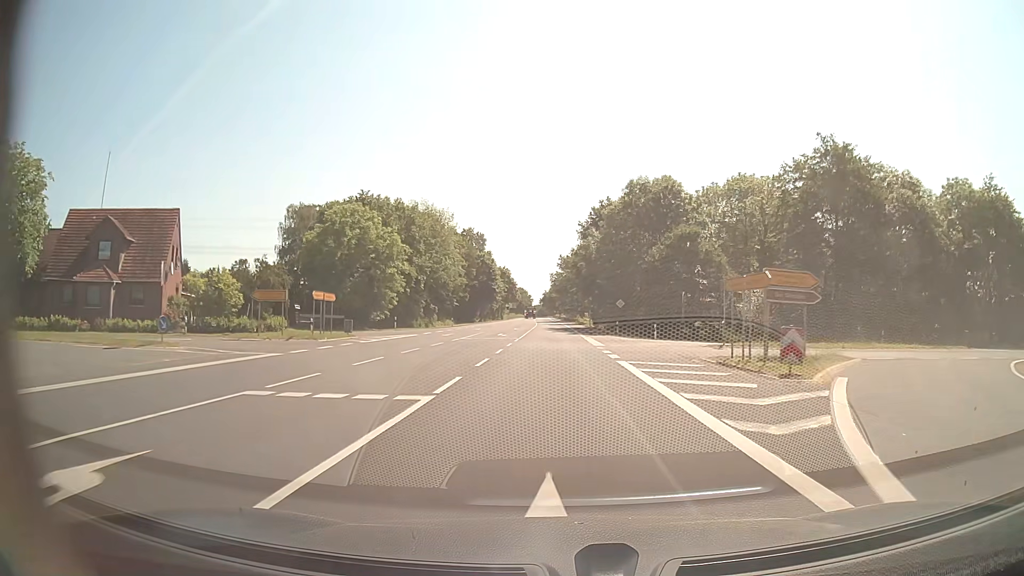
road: secondary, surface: asphalt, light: Day
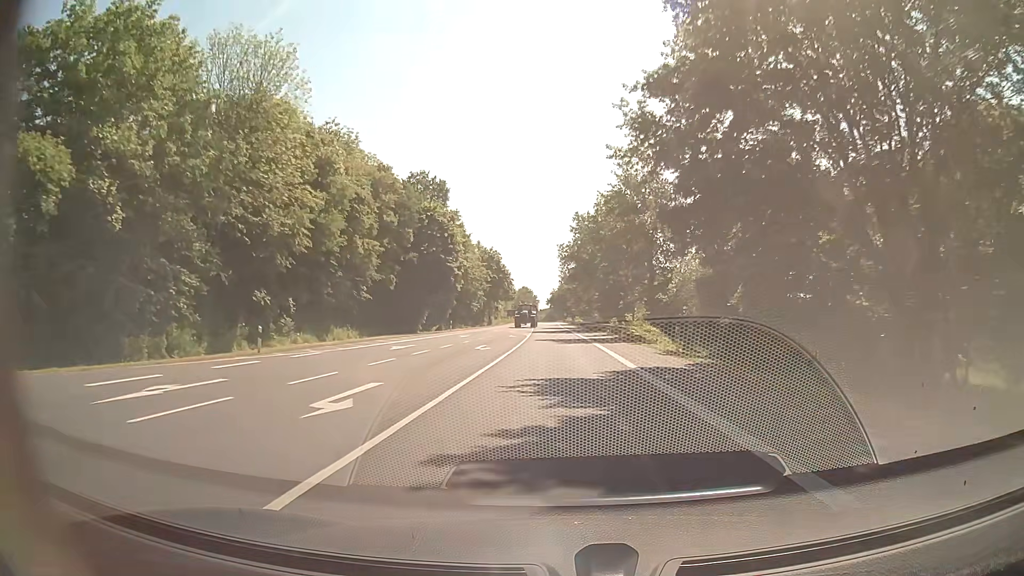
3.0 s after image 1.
(-0.5, +57.1) m; -1°
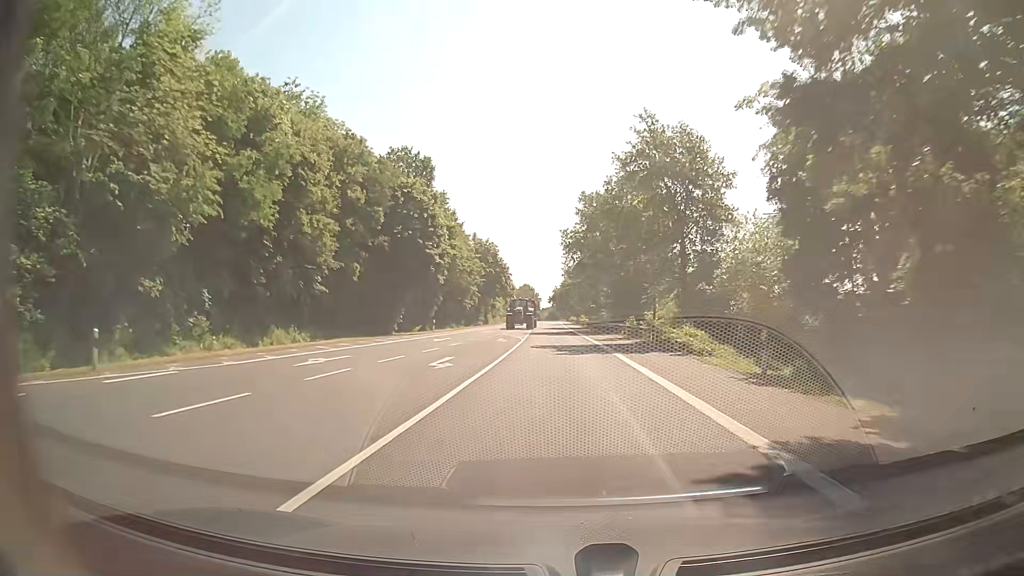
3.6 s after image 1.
(0.0, +11.4) m; 0°
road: tertiary
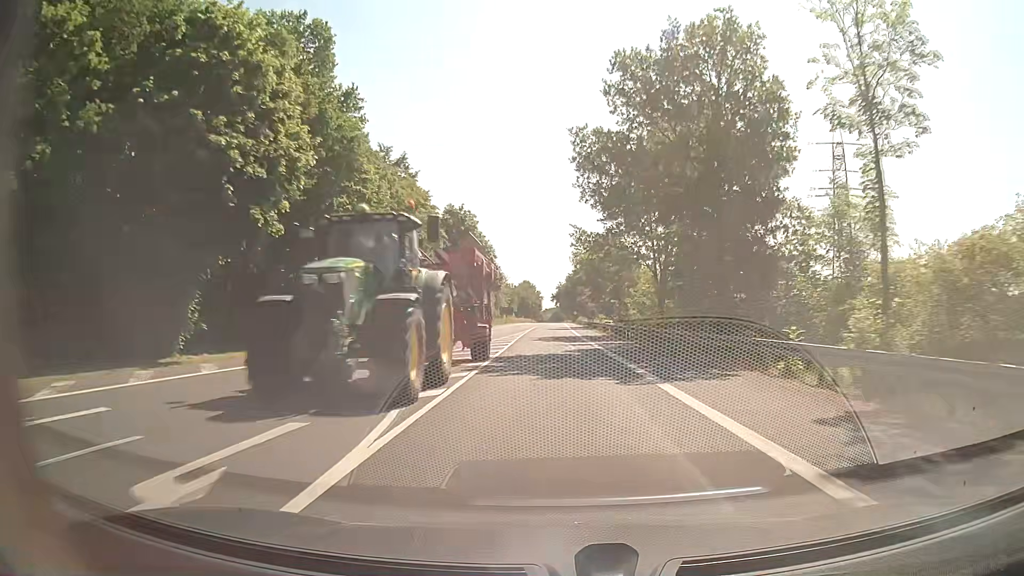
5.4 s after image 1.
(0.0, +34.3) m; 0°
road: secondary
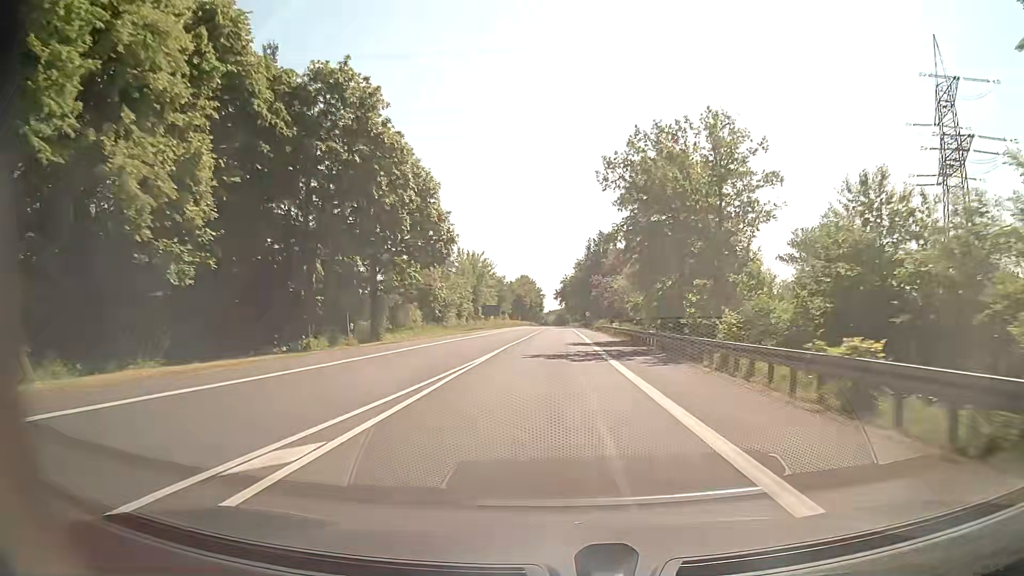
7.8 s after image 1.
(-0.4, +45.7) m; -1°
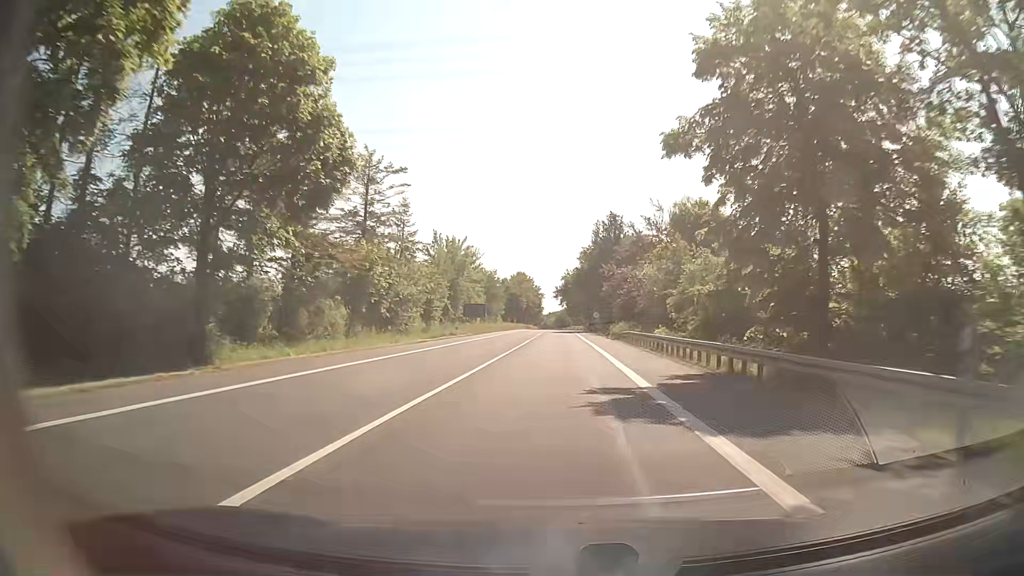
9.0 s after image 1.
(0.0, +22.9) m; 0°
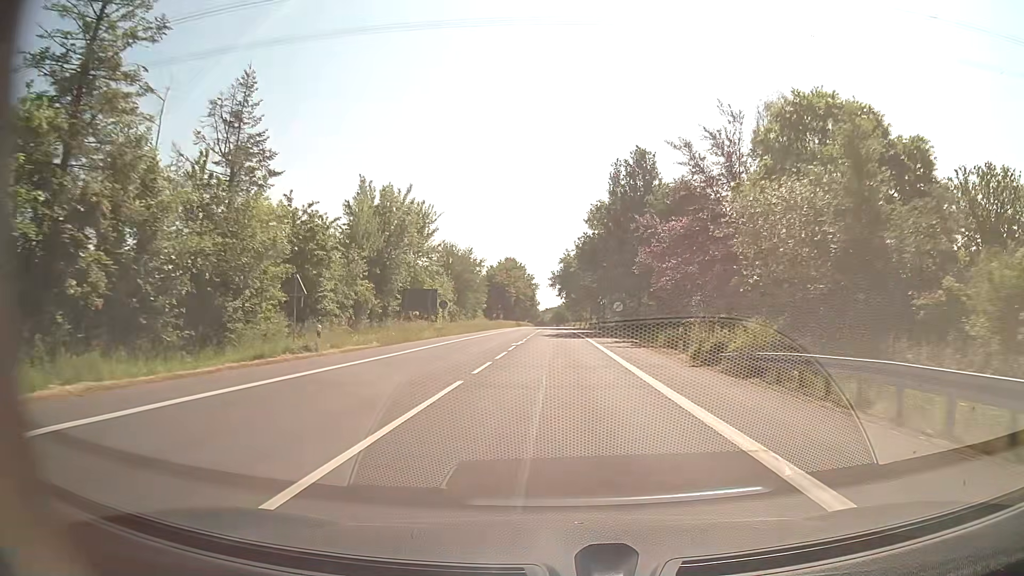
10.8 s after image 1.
(+0.1, +34.3) m; 0°
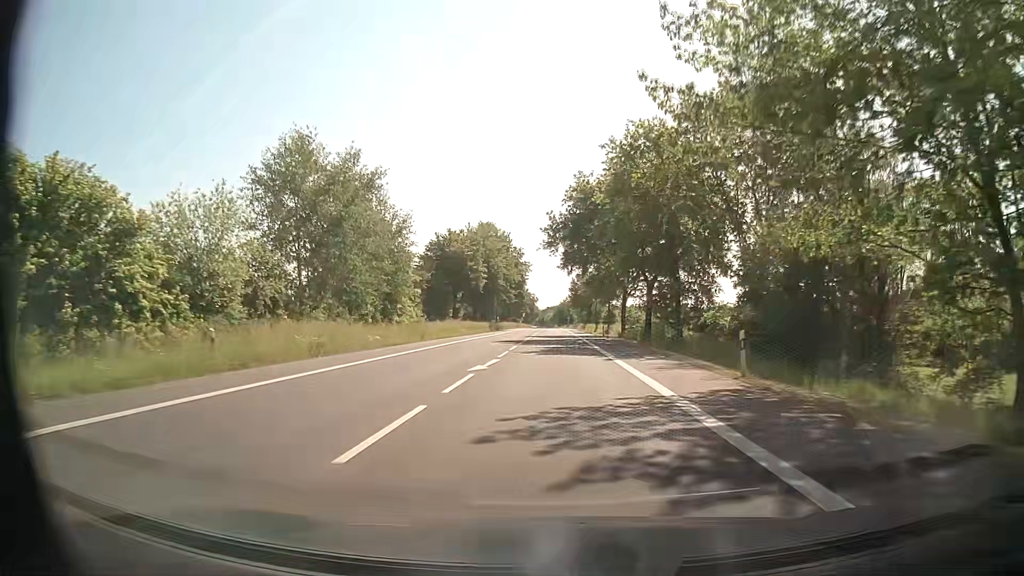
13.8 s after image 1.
(-0.2, +58.0) m; 0°
(0, +10) (0, +20) (0, +30) (0, +40) (0, +50) (0, +60) (0, +70) (0, +80) (0, +90) (0, +100) m
